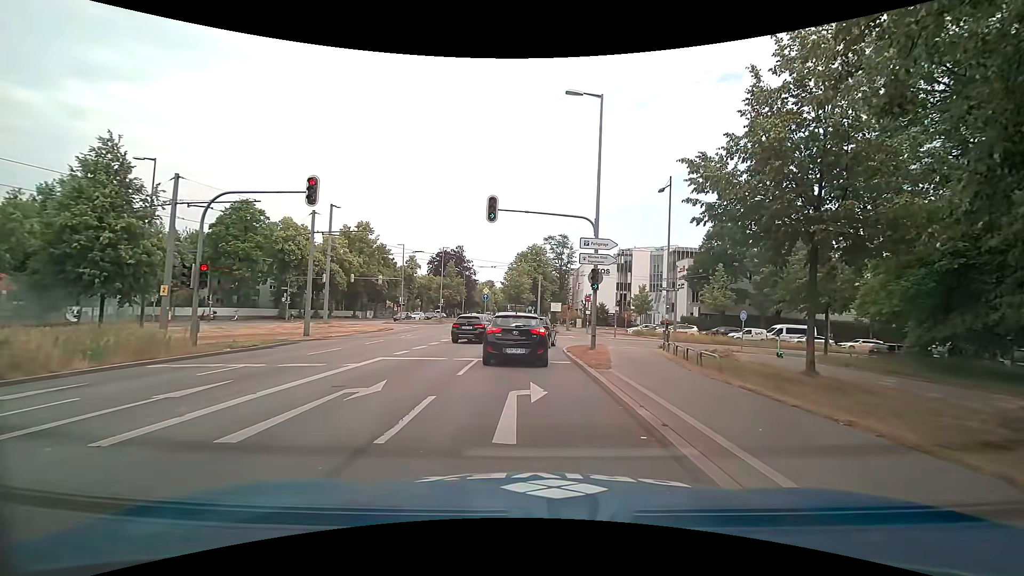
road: primary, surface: asphalt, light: Day
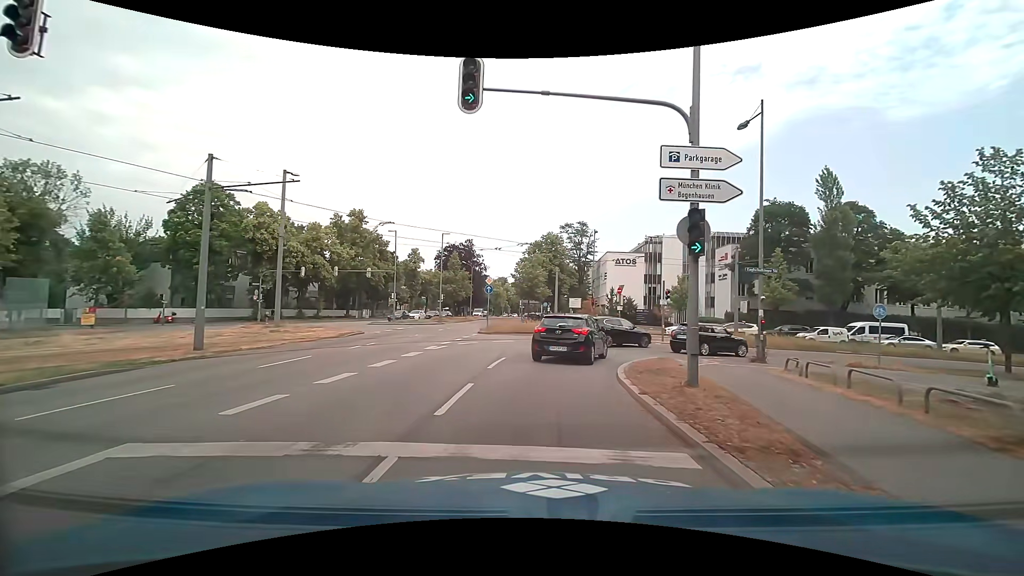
(-0.1, +10.8) m; 0°
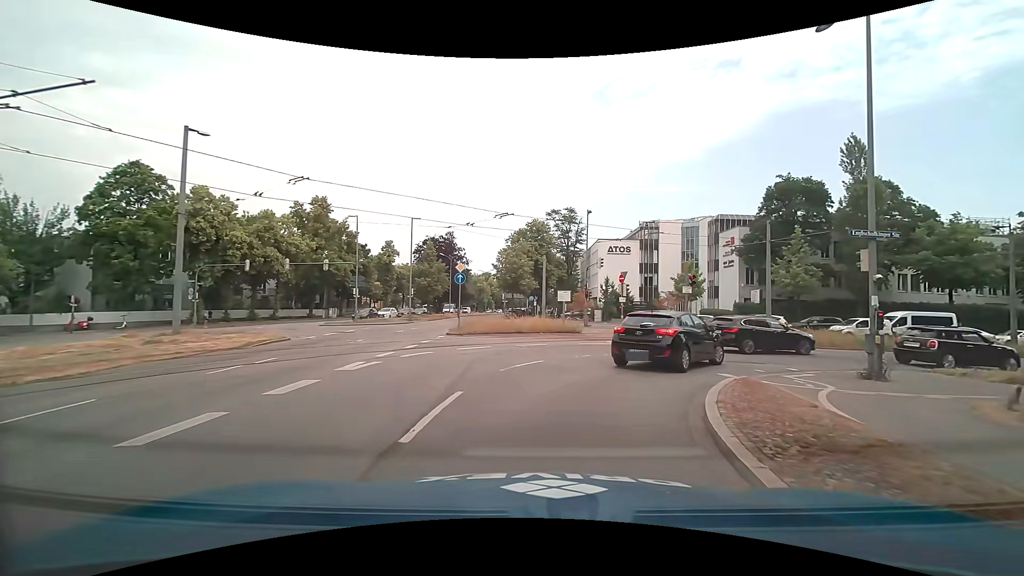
(-0.1, +7.5) m; 0°
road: secondary
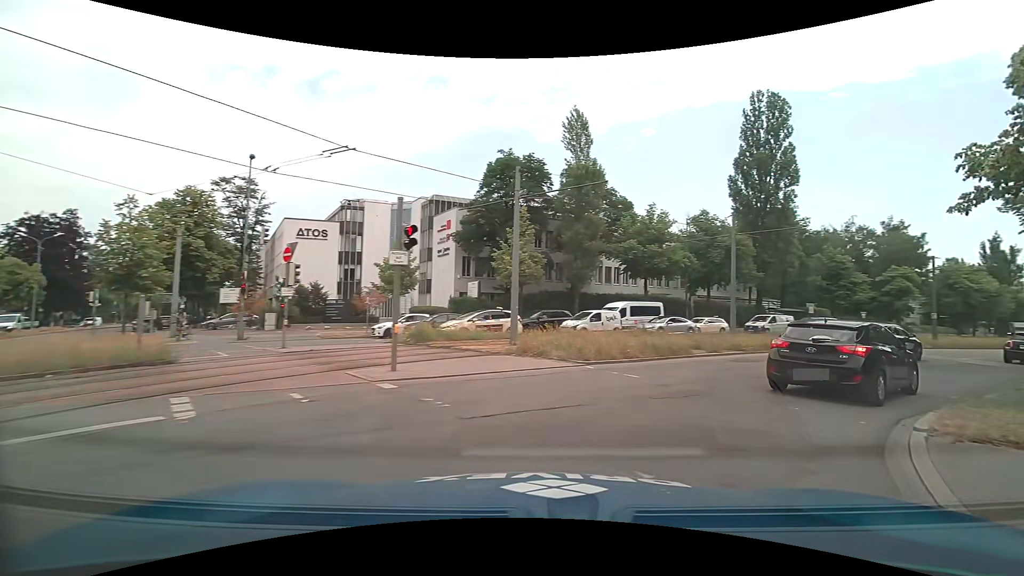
(+2.8, +13.6) m; +30°
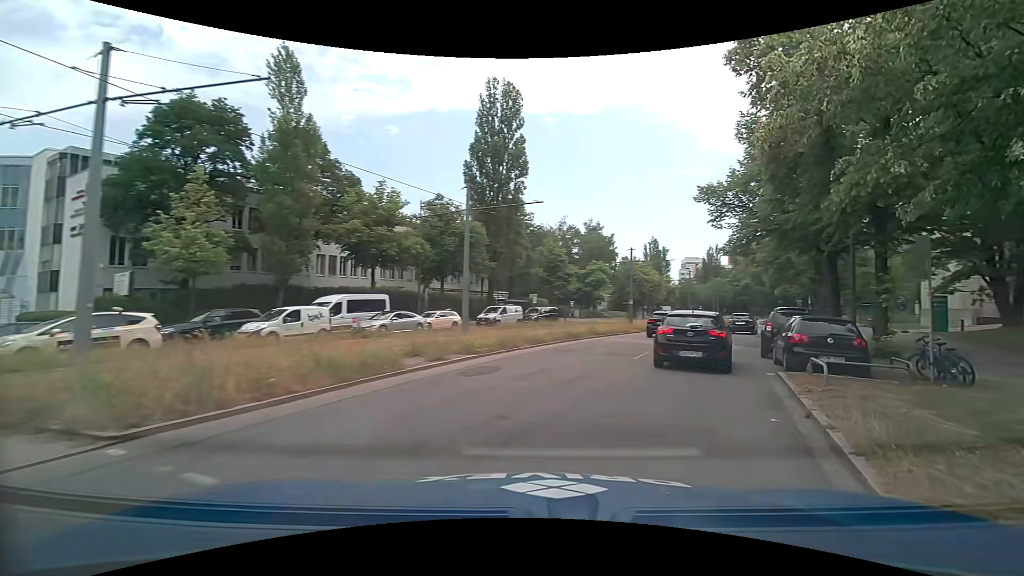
(+1.7, +6.9) m; +31°
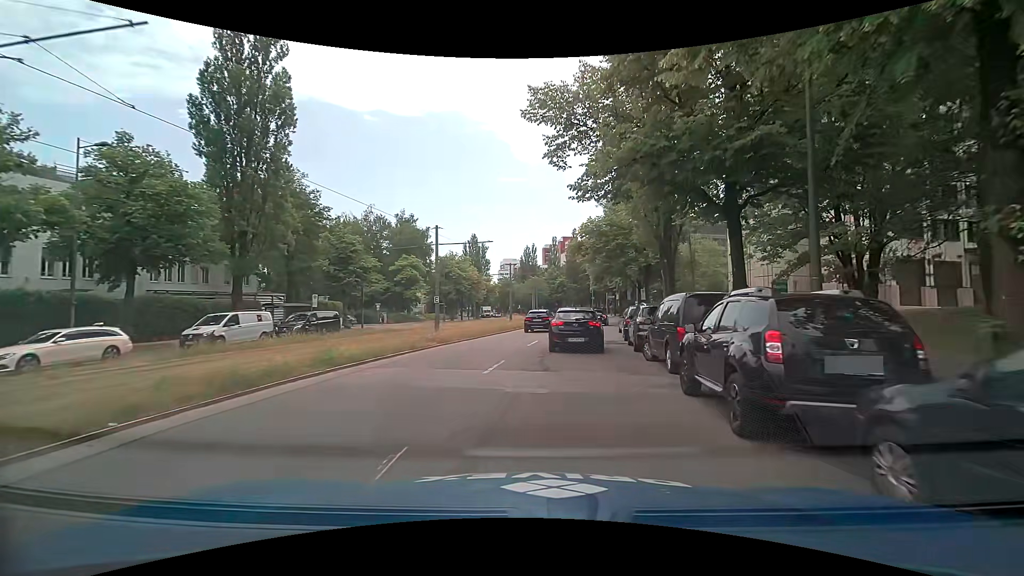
(+2.9, +13.0) m; +20°
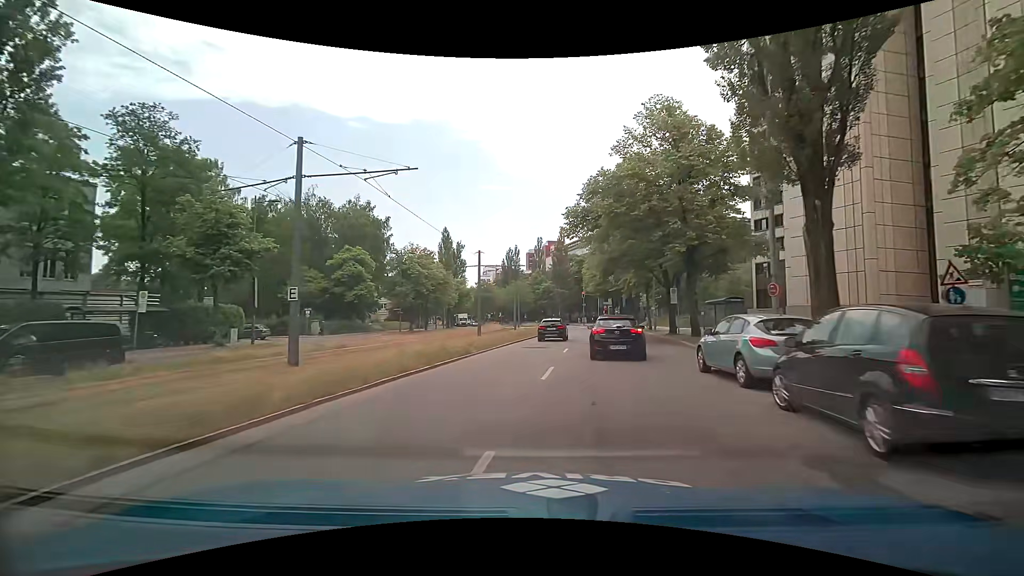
(+0.6, +17.8) m; +3°
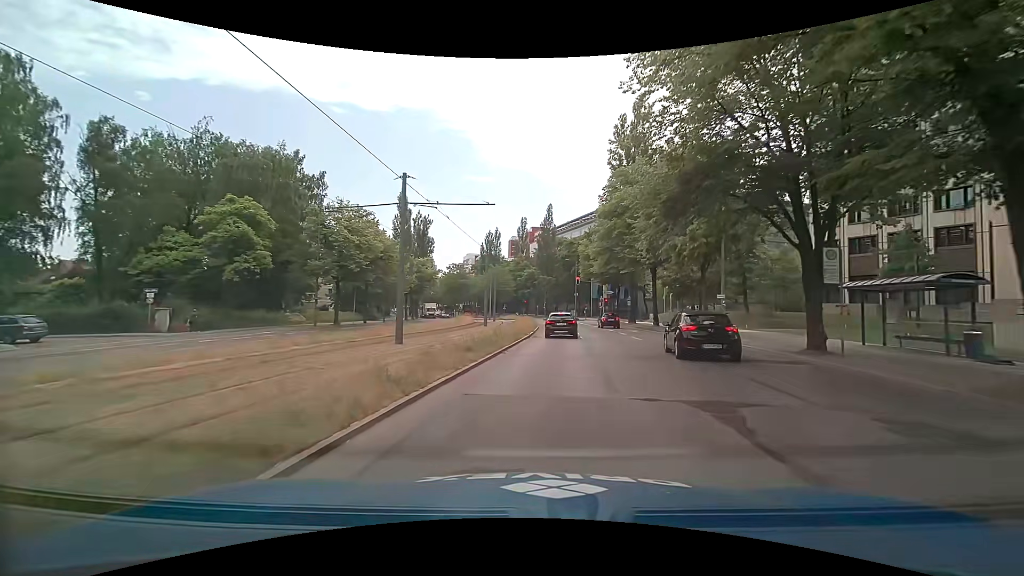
(+0.1, +20.4) m; +1°
